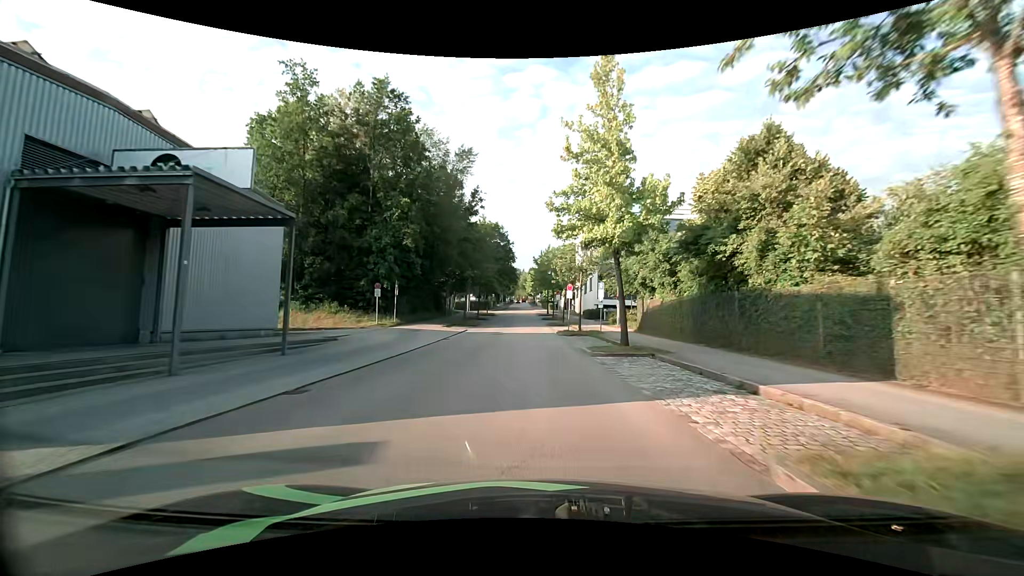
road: residential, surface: asphalt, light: Day
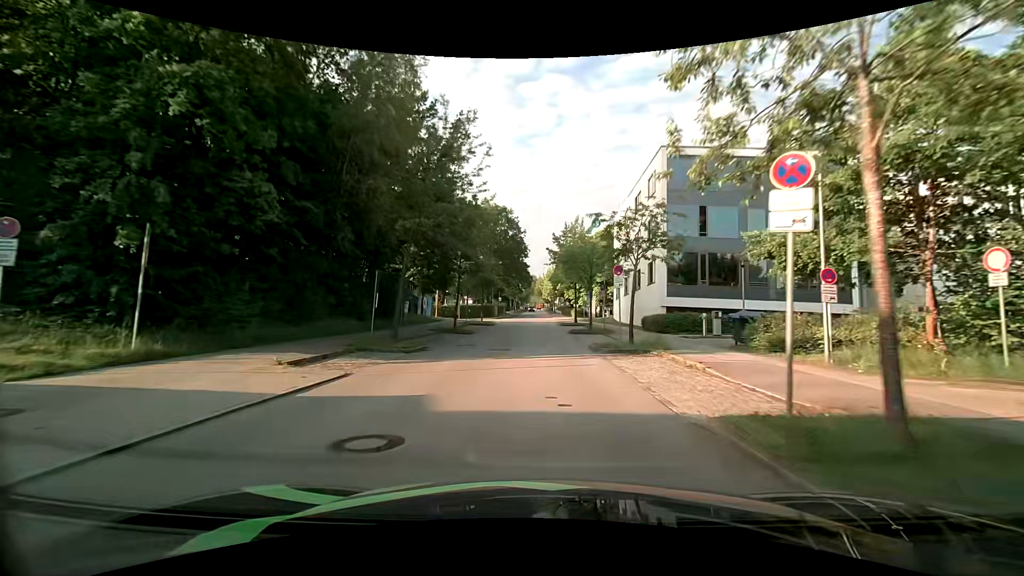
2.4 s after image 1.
(-0.6, +26.7) m; -2°
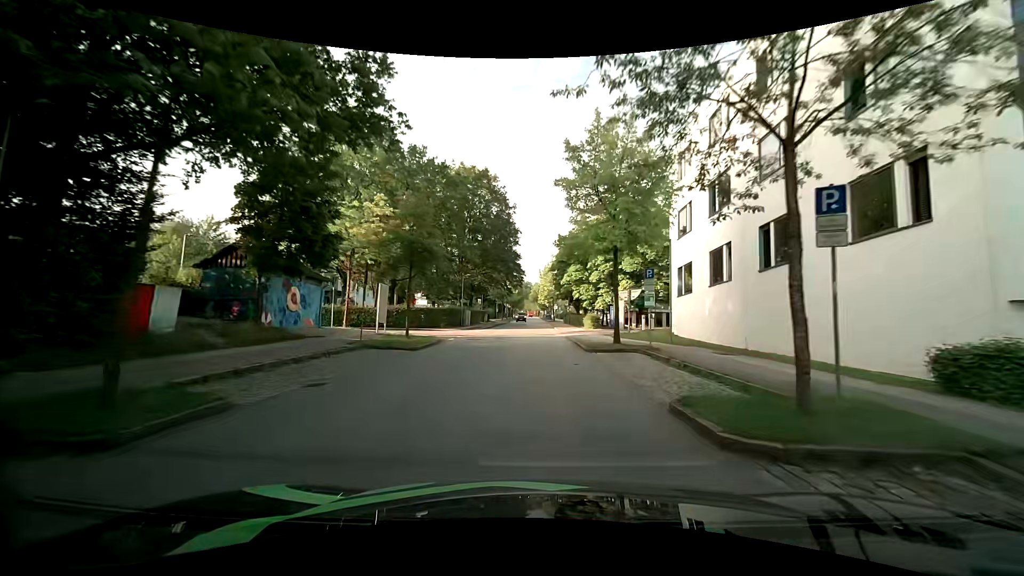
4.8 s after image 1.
(+0.1, +26.9) m; +1°
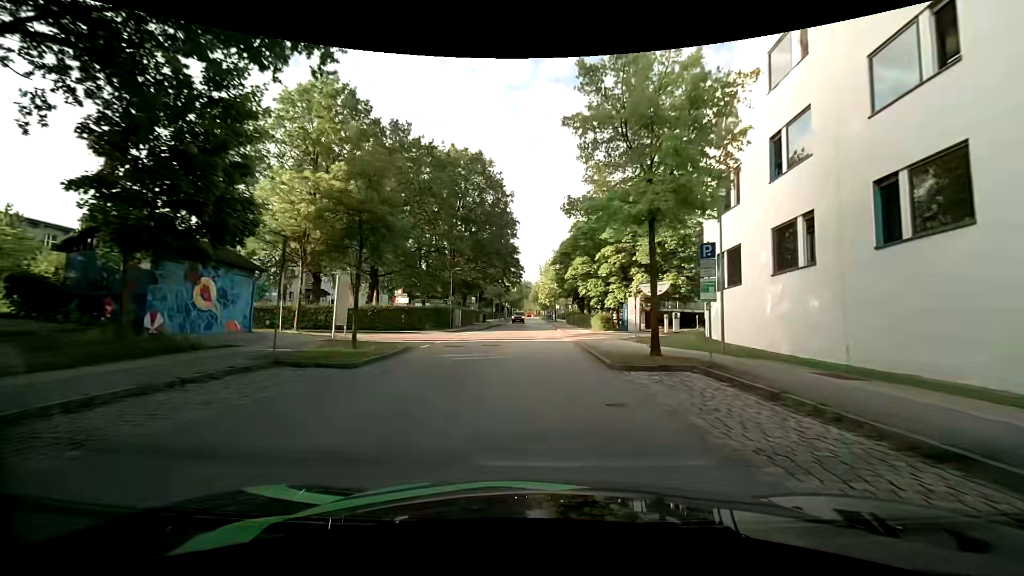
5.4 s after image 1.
(-0.1, +6.6) m; 0°
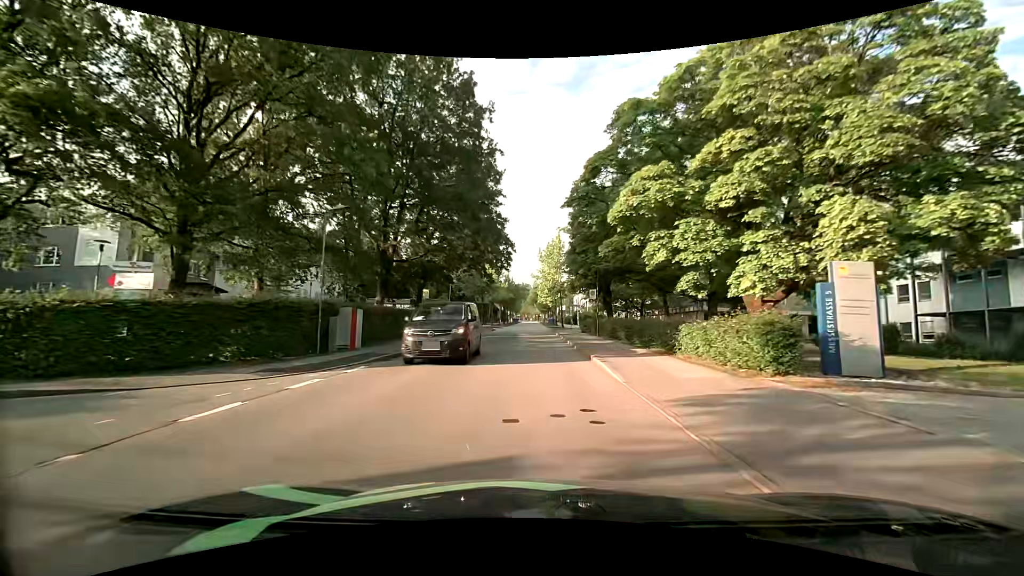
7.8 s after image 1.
(-0.2, +25.8) m; 0°
(0, +10) (0, +20) (0, +30) (0, +40) (0, +50) (0, +60) (0, +70) (-1, +80) (-1, +90) (-1, +100) m
